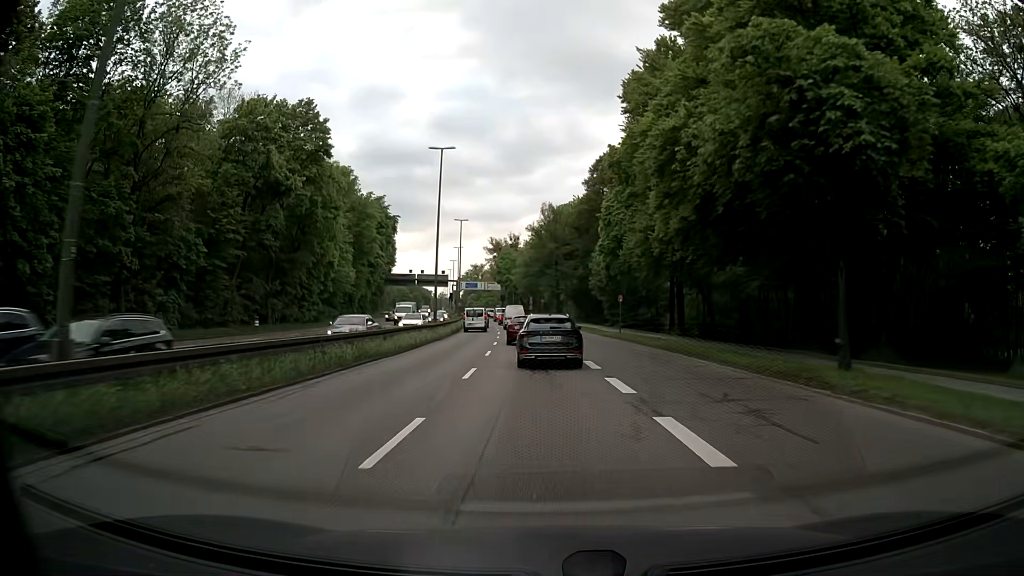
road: trunk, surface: asphalt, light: Day
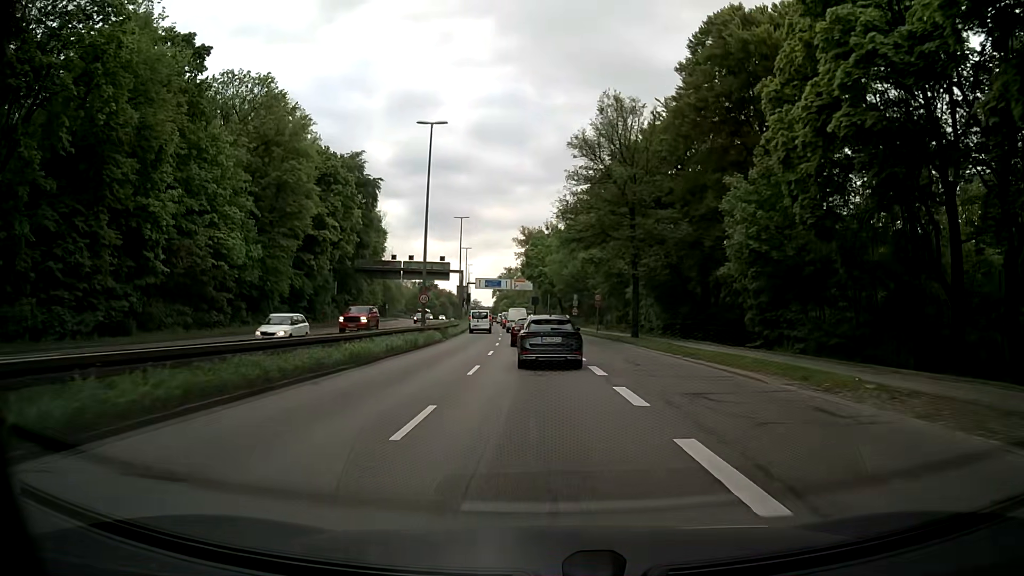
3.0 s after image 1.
(-1.2, +43.8) m; -3°
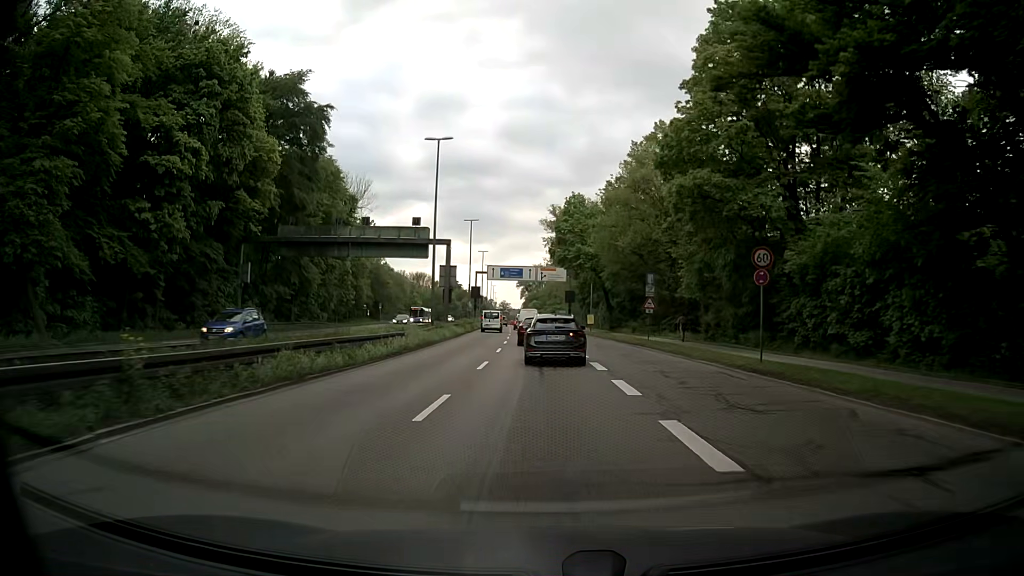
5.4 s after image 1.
(-0.9, +34.8) m; -3°
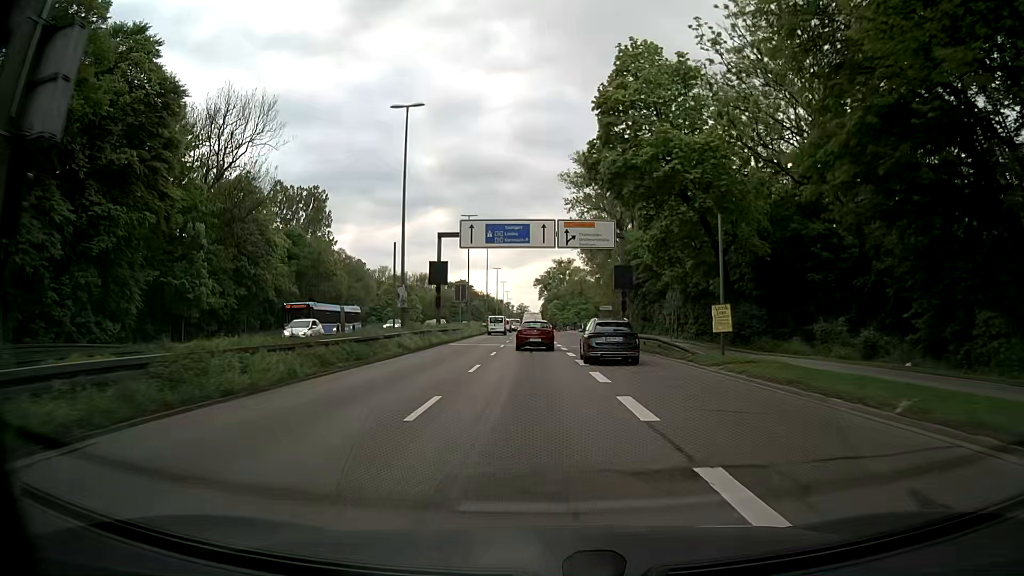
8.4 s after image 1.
(-0.9, +45.1) m; -2°
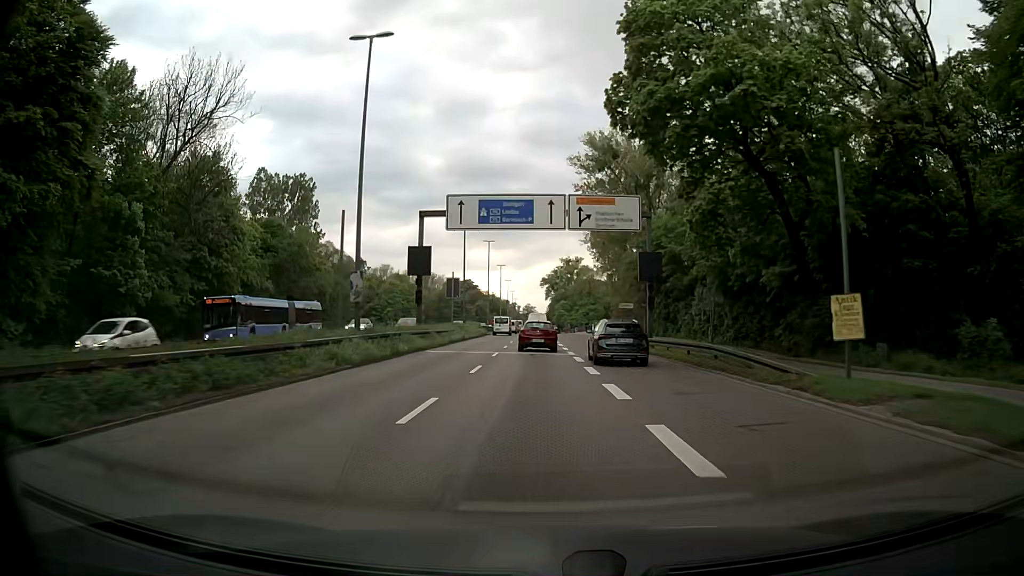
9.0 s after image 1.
(-0.1, +9.4) m; -1°
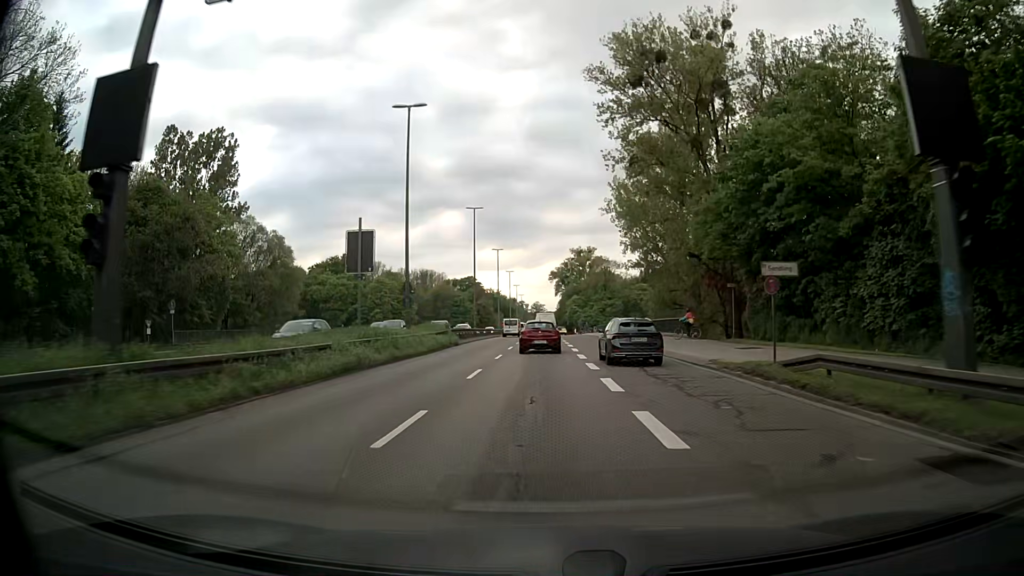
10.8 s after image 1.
(-0.3, +28.6) m; -1°
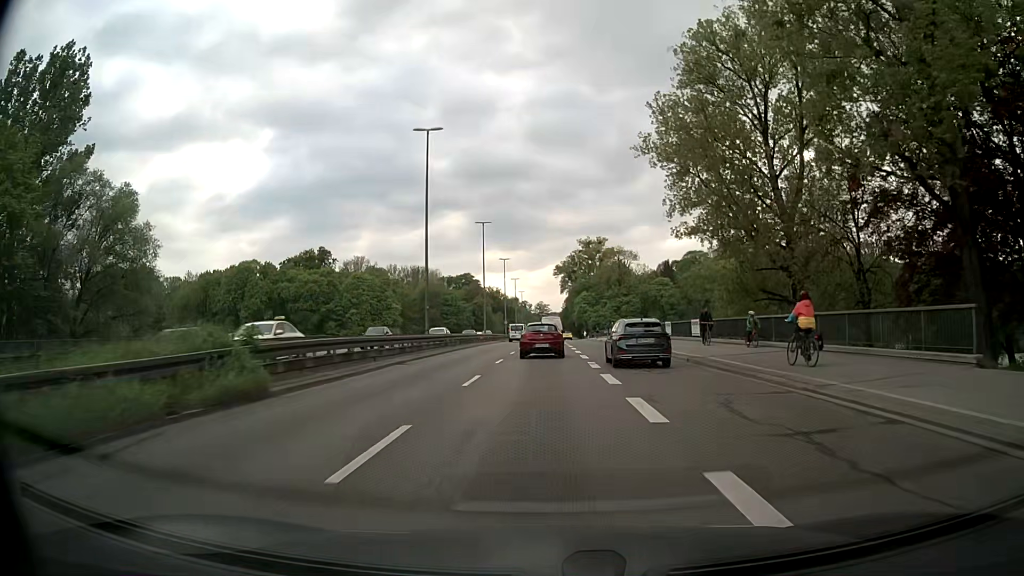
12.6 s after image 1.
(-0.1, +28.7) m; 0°
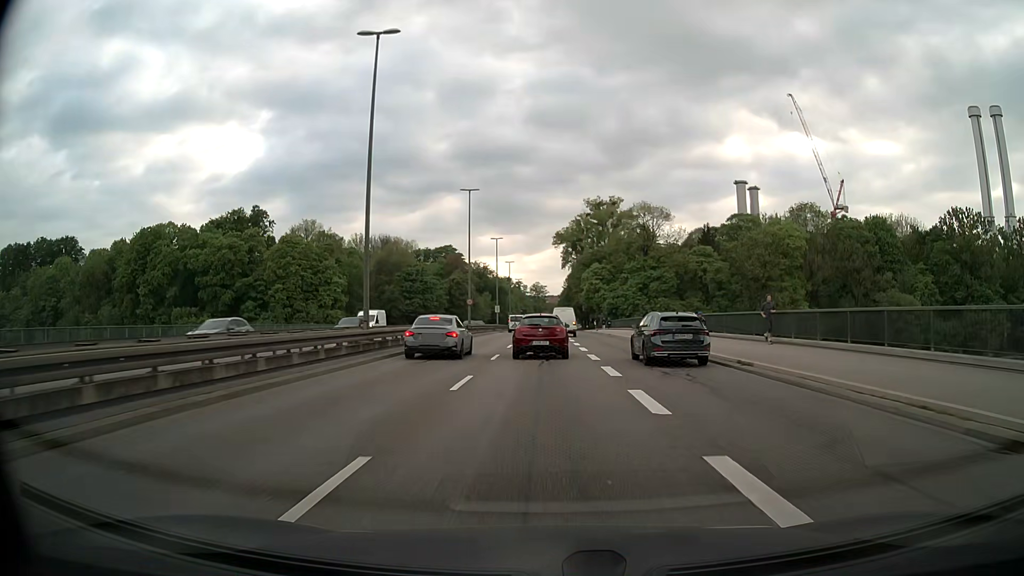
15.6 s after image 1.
(-0.2, +47.5) m; 0°
(0, +10) (0, +20) (0, +30) (0, +40) (0, +50) (0, +60) (0, +70) (0, +80) (0, +90) (-1, +100) m
